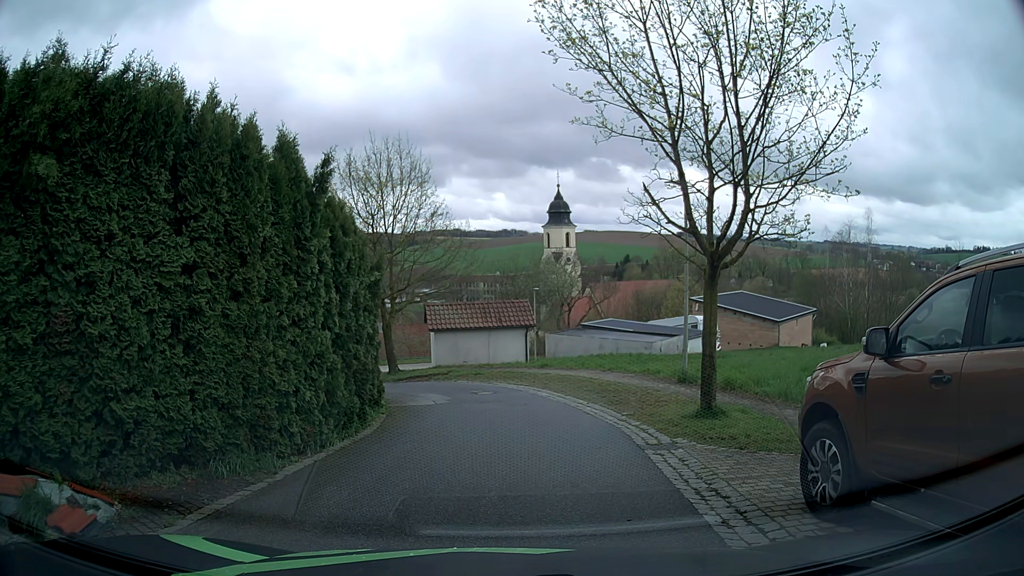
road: residential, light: Day
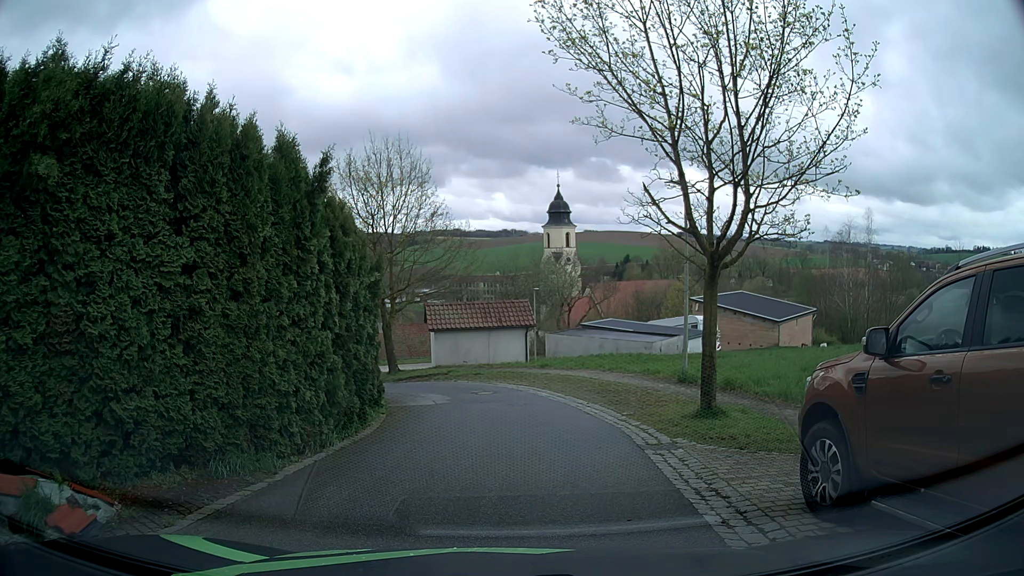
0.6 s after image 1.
(0.0, 0.0) m; 0°
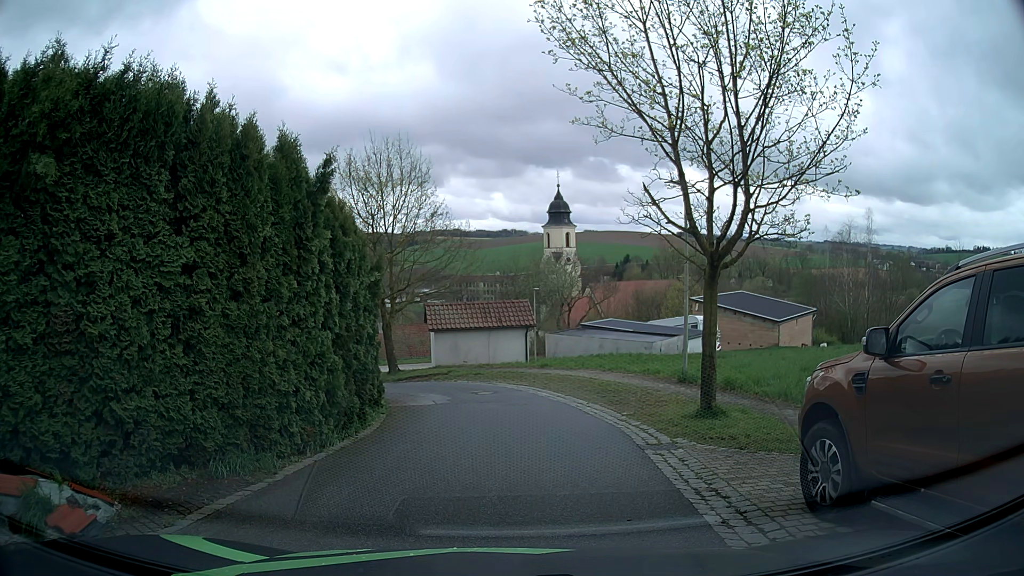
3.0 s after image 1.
(0.0, 0.0) m; 0°
(+1, +10) (0, +20) (-7, +27) (-17, +26) (-26, +21) (-33, +15) (-41, +8) (-49, +2) (-56, -5) (-64, -12) m
